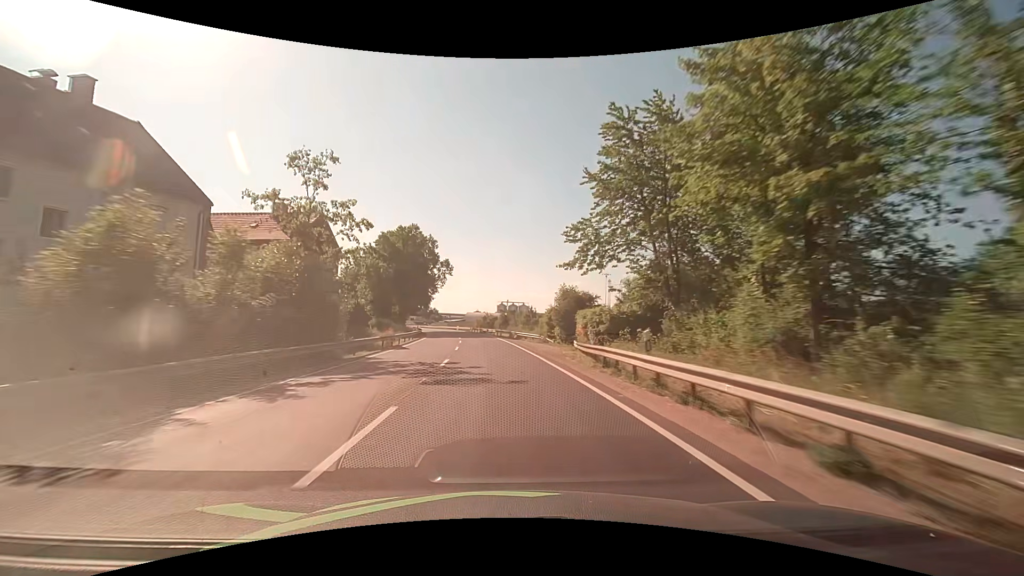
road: primary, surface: asphalt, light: Day
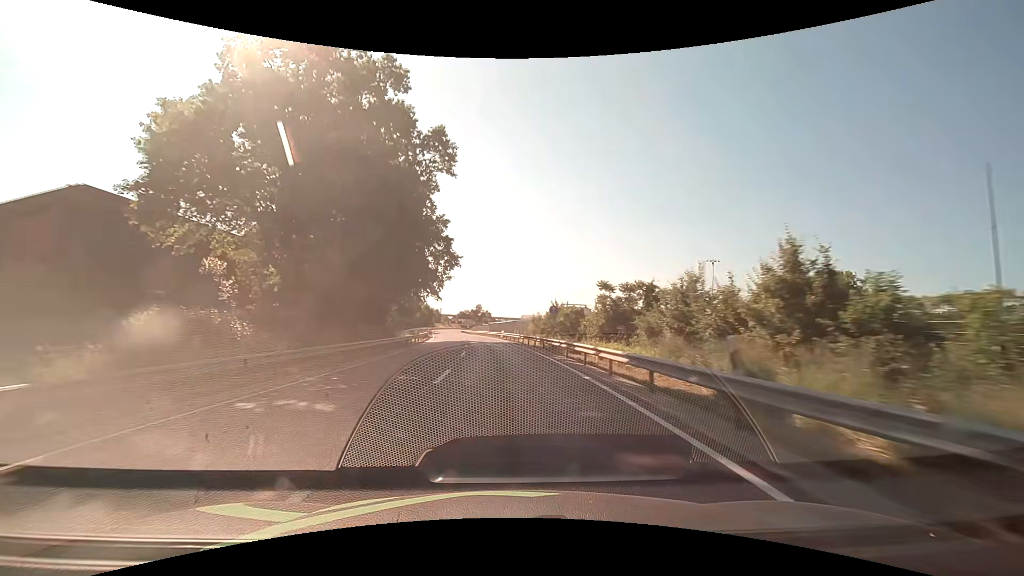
(-3.2, +52.7) m; -6°
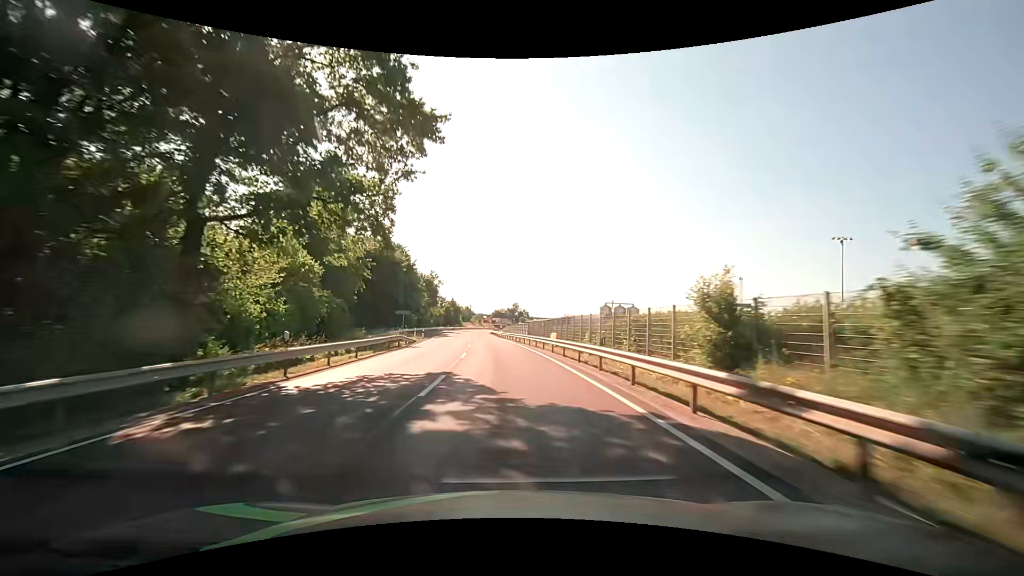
(-1.5, +38.5) m; -4°
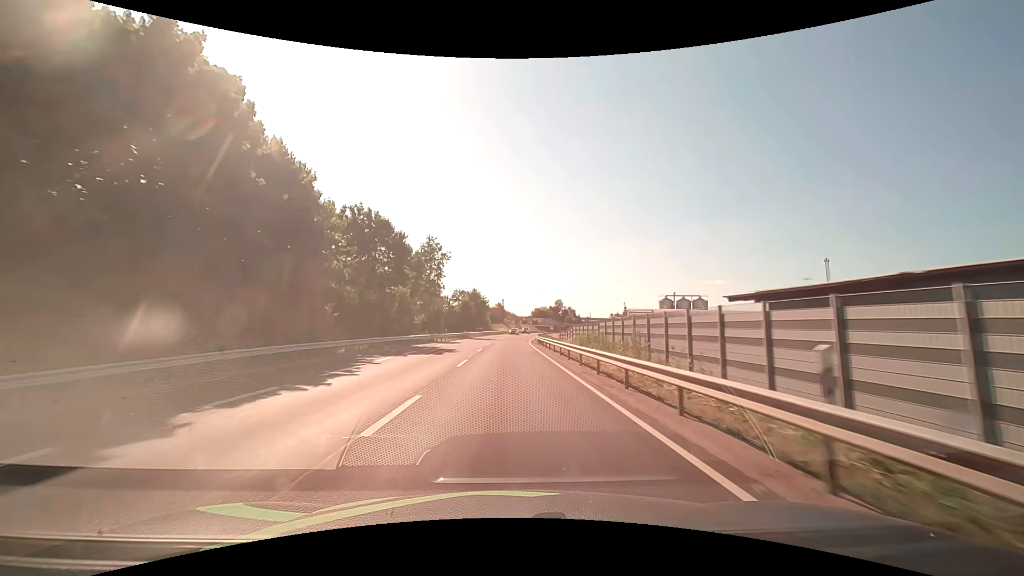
(-3.2, +63.8) m; -5°
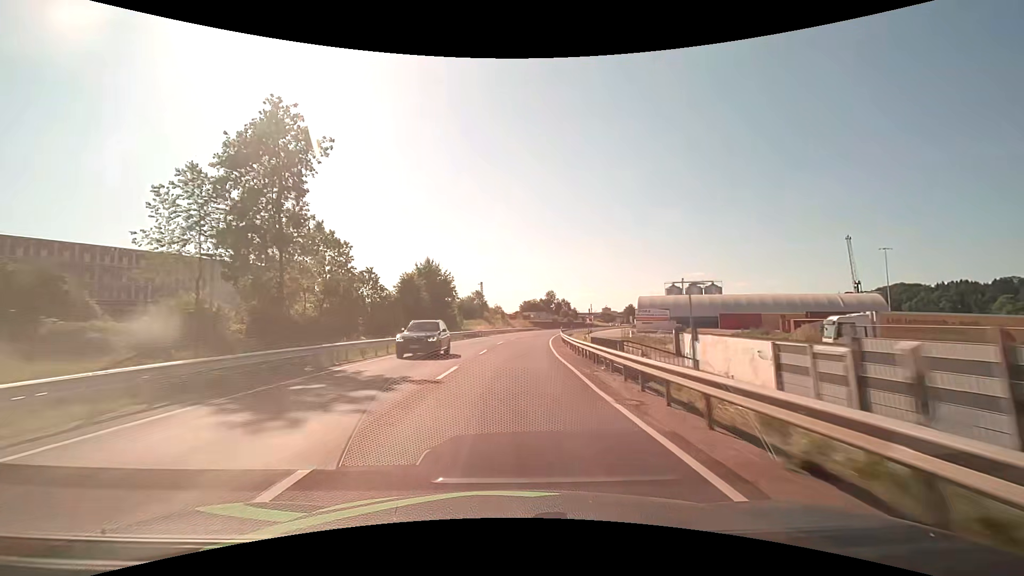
(+0.3, +53.9) m; +2°
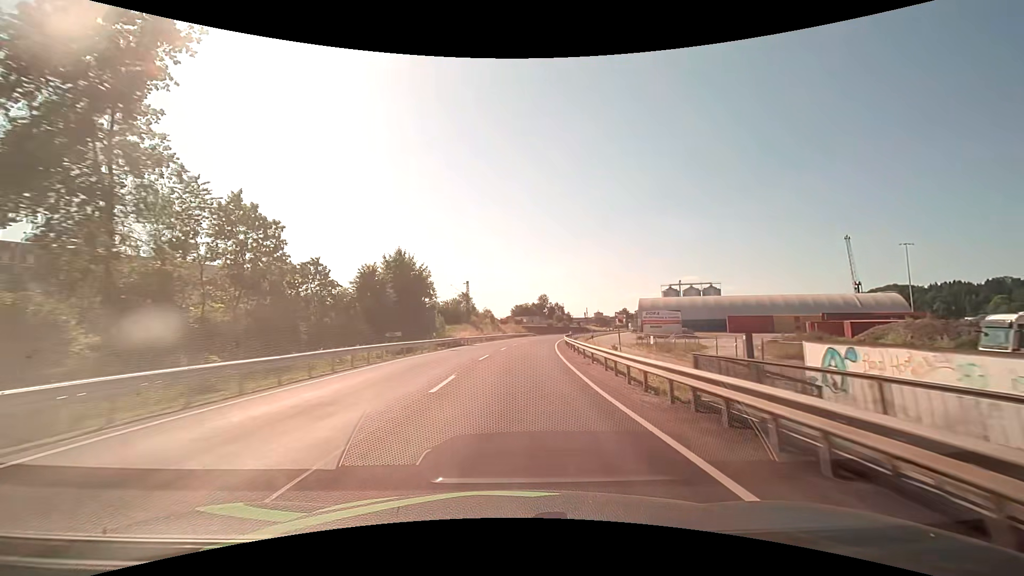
(+0.1, +13.8) m; +1°
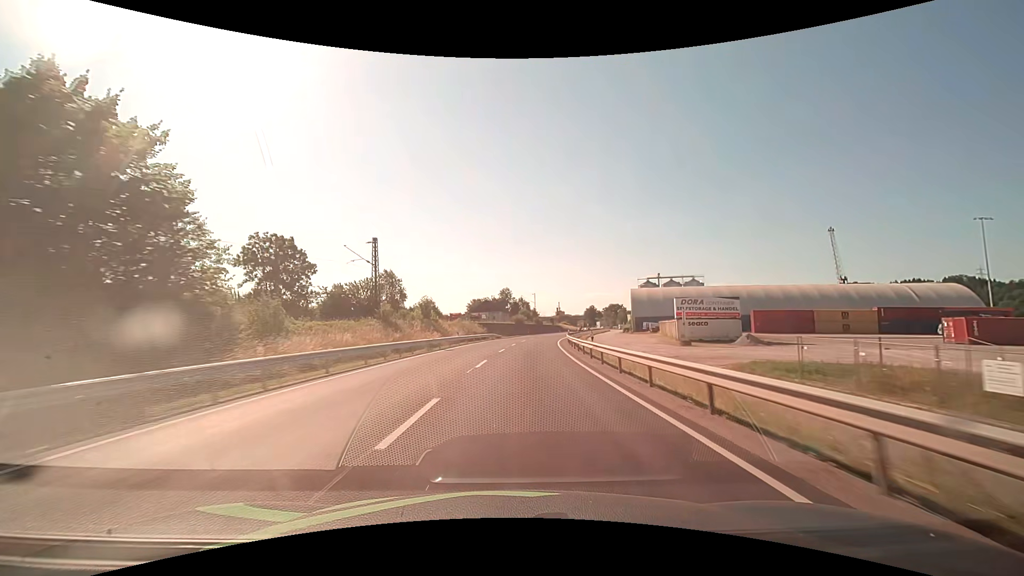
(+1.7, +41.5) m; +5°
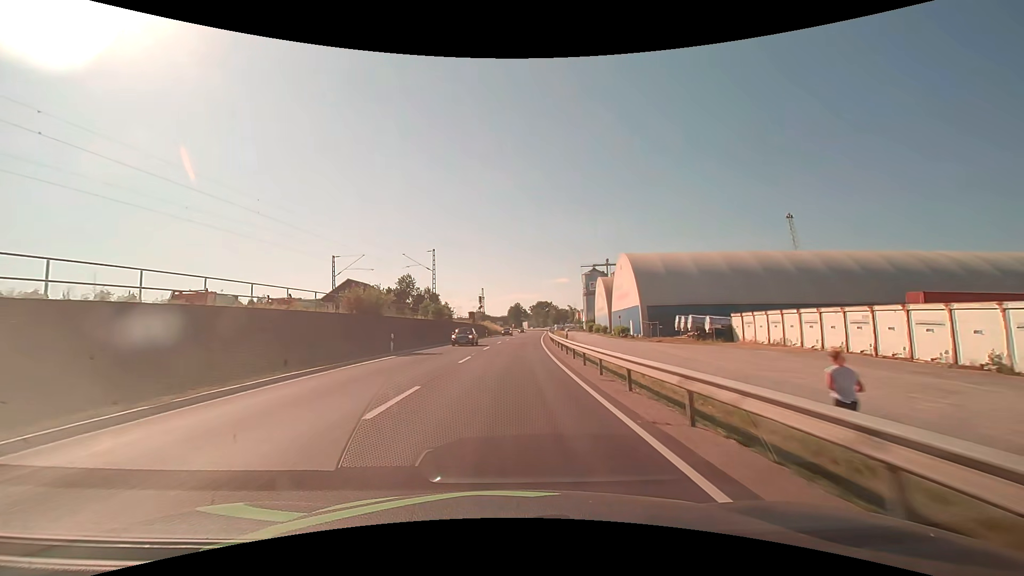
(+5.8, +69.7) m; +10°
(0, +10) (0, +20) (+1, +30) (+1, +40) (+2, +50) (+2, +60) (+3, +70) (+4, +80) (+5, +90) (+5, +100) m
